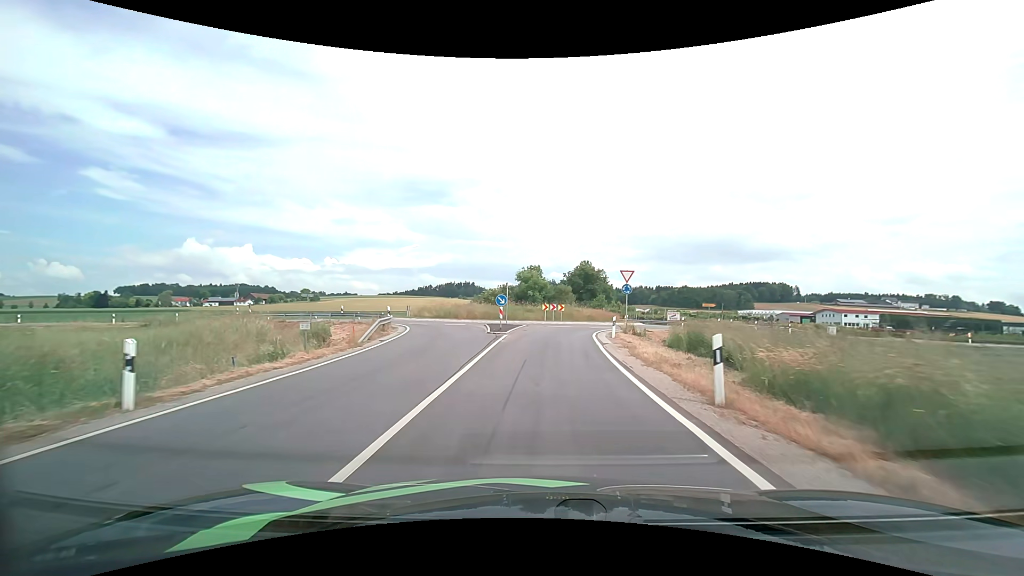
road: tertiary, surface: asphalt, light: Day
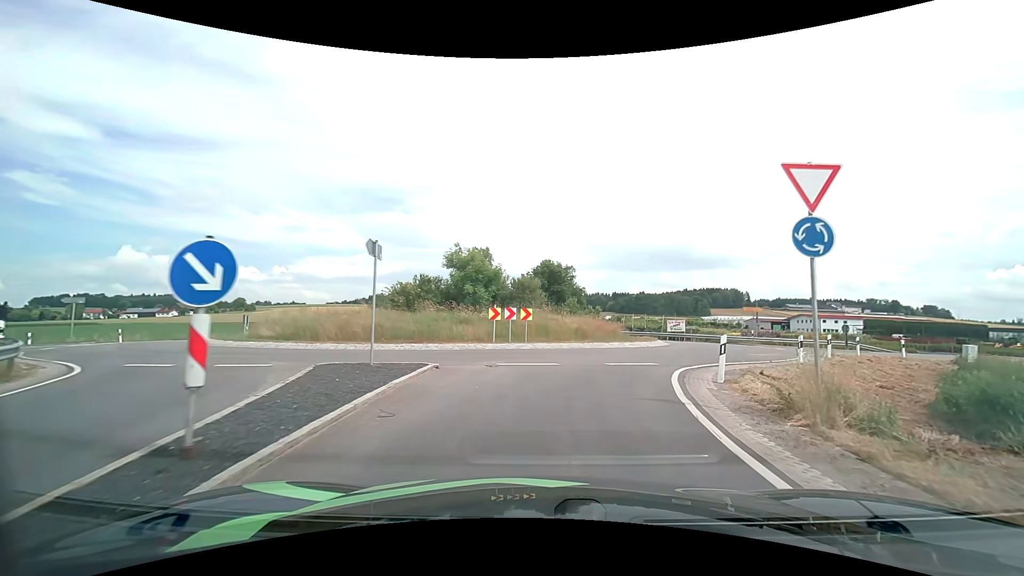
(+0.4, +21.5) m; +5°
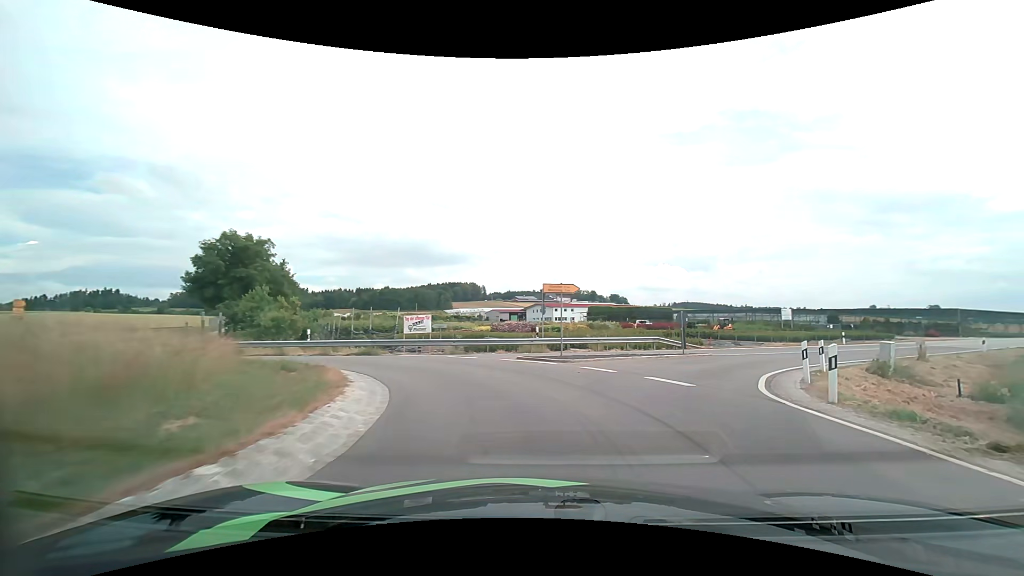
(+5.3, +21.4) m; +29°
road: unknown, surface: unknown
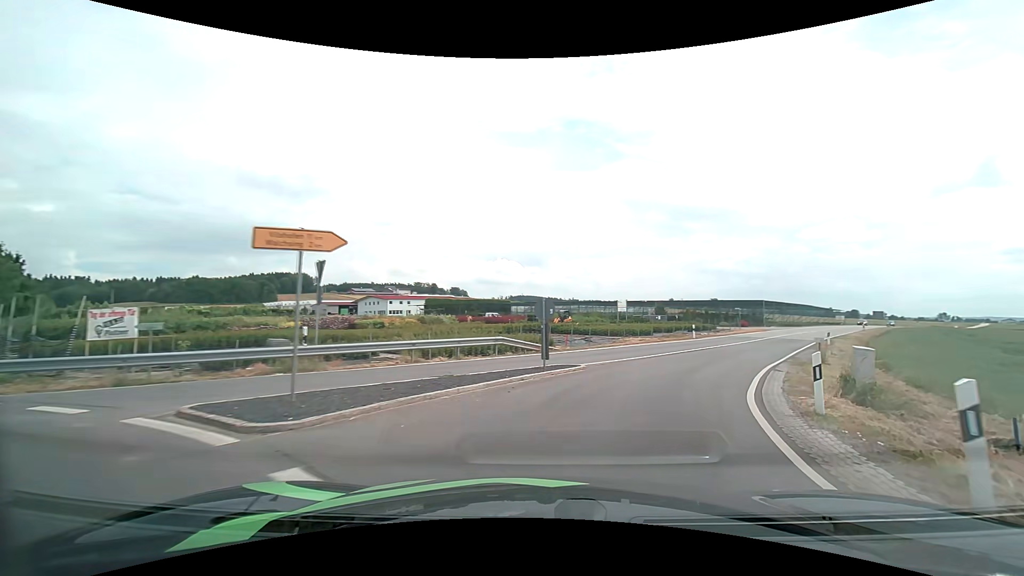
(+1.6, +10.1) m; +18°
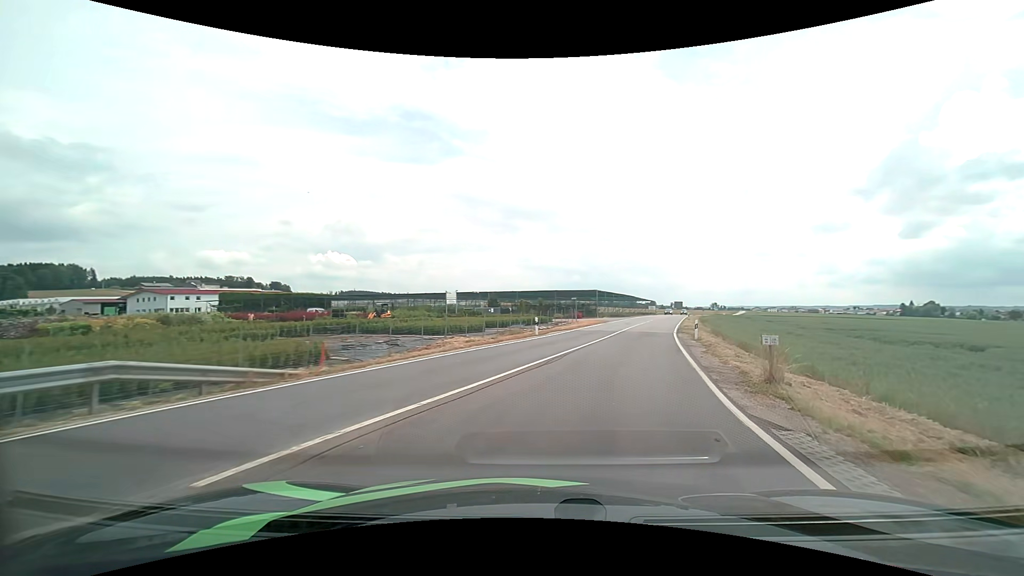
(+1.9, +11.3) m; +18°
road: tertiary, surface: asphalt
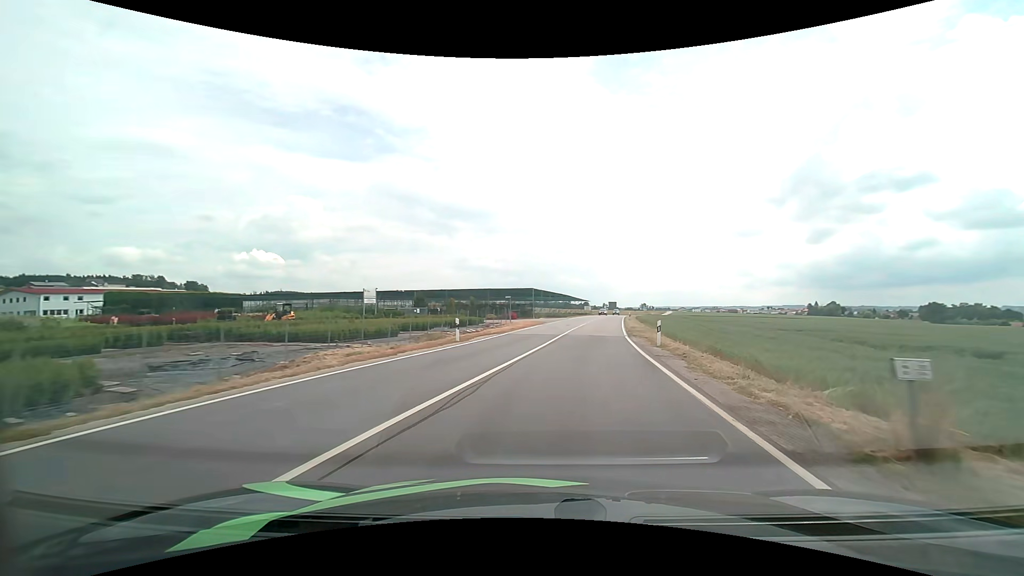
(+0.4, +6.5) m; +7°
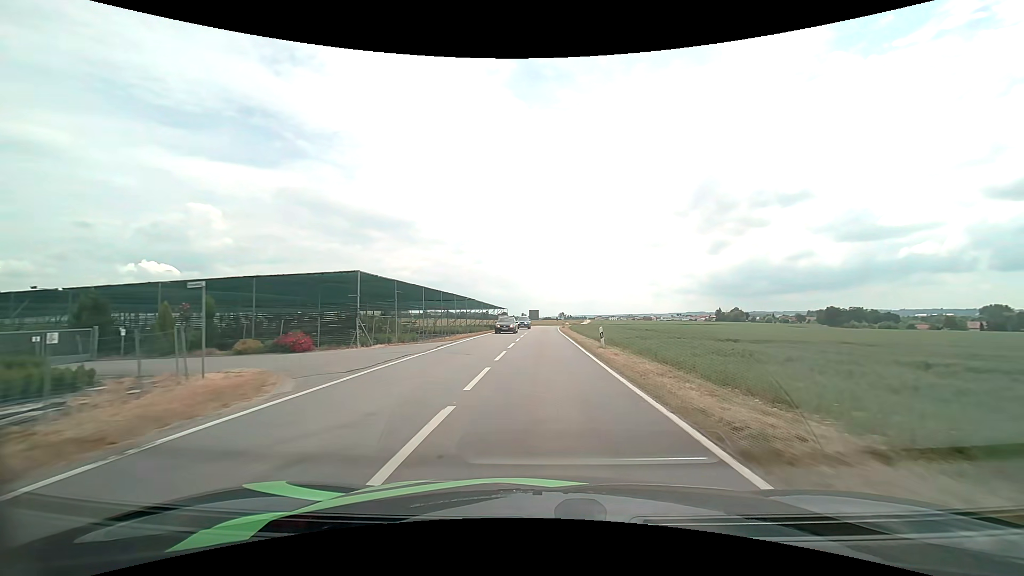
(+4.1, +37.6) m; +9°
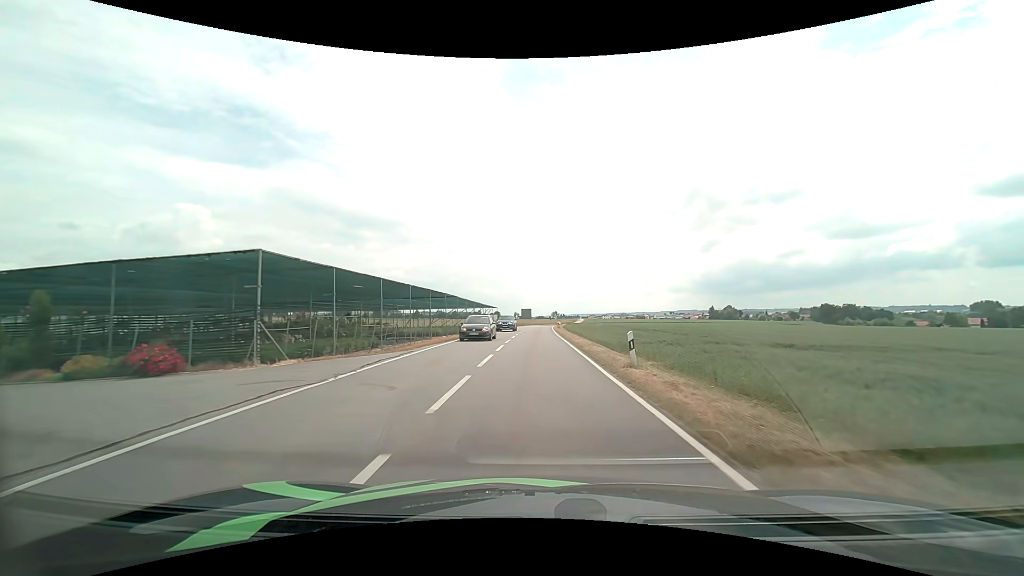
(+0.1, +8.5) m; +1°
(0, +10) (0, +20) (0, +30) (0, +40) (0, +50) (0, +60) (0, +70) (0, +80) (+1, +90) (+1, +100) m
